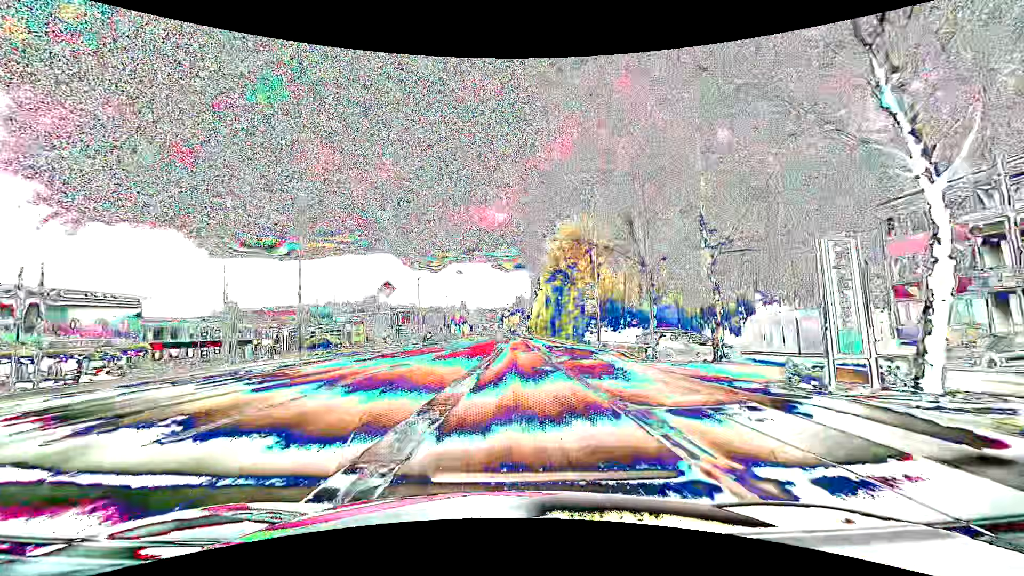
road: tertiary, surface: asphalt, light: Day
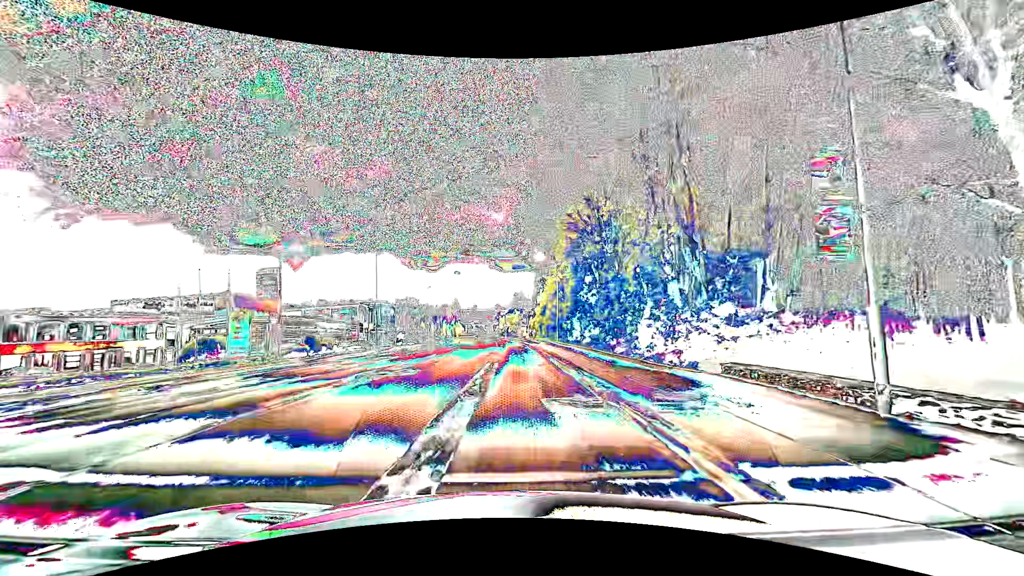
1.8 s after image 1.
(+0.1, +22.8) m; +1°
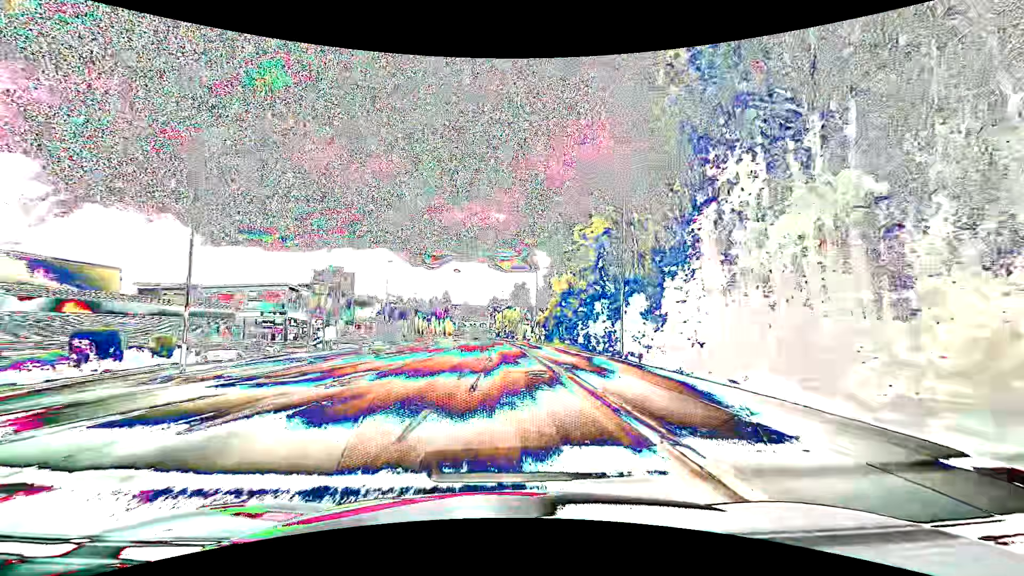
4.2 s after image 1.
(+0.1, +30.4) m; -1°
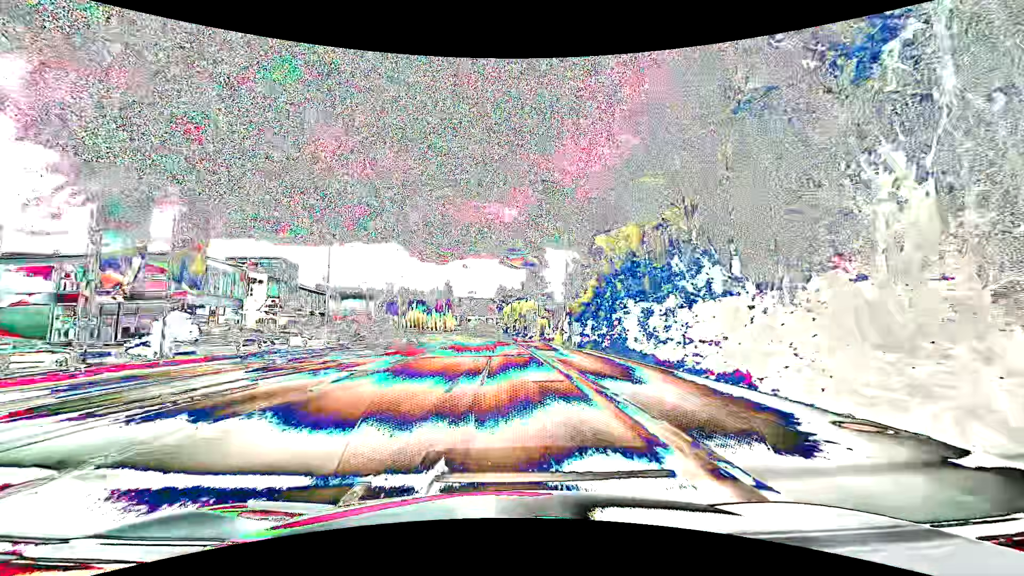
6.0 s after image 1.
(0.0, +22.8) m; -1°
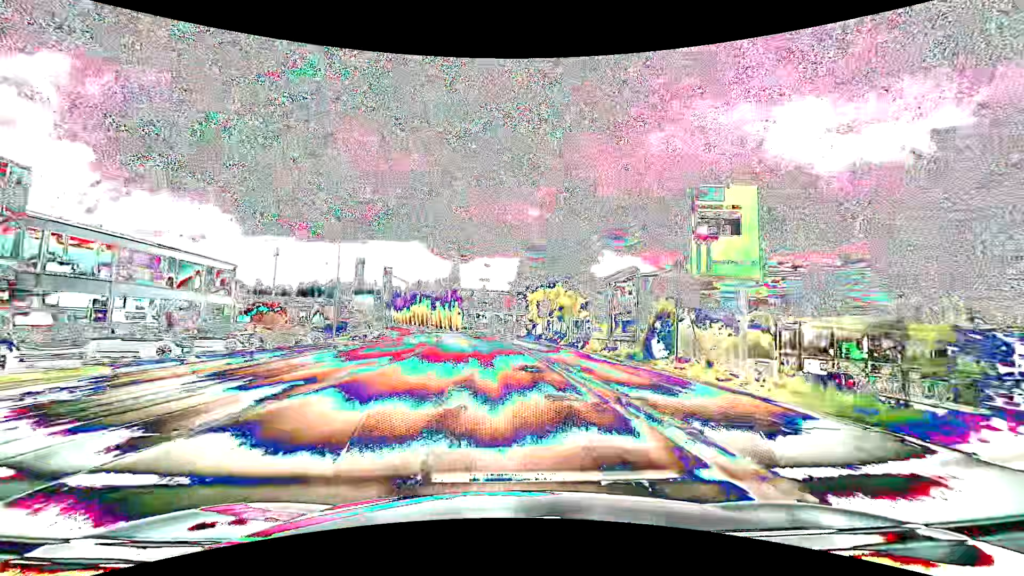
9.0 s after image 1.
(-0.6, +38.2) m; -2°
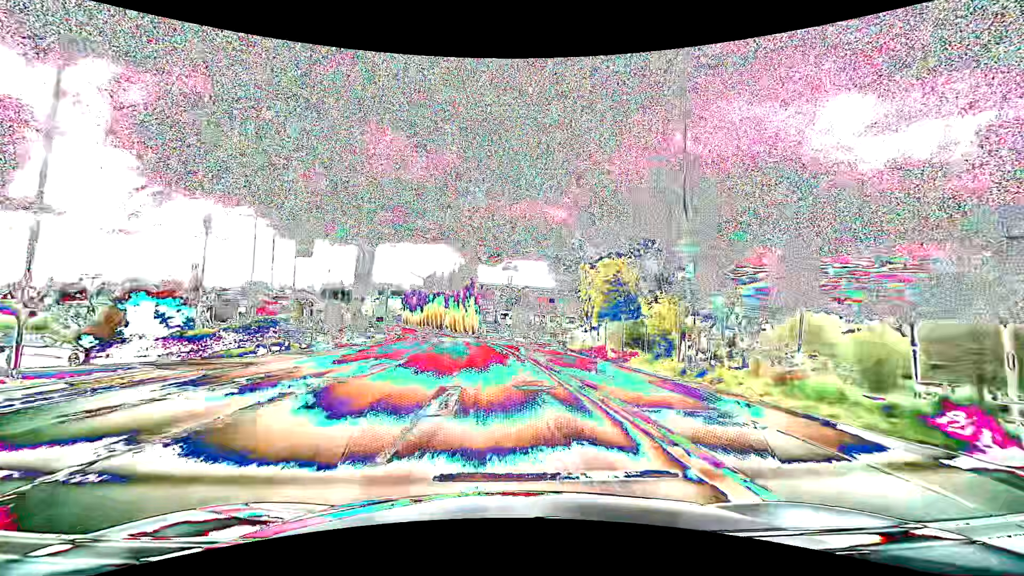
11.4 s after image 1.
(-0.7, +30.6) m; -3°
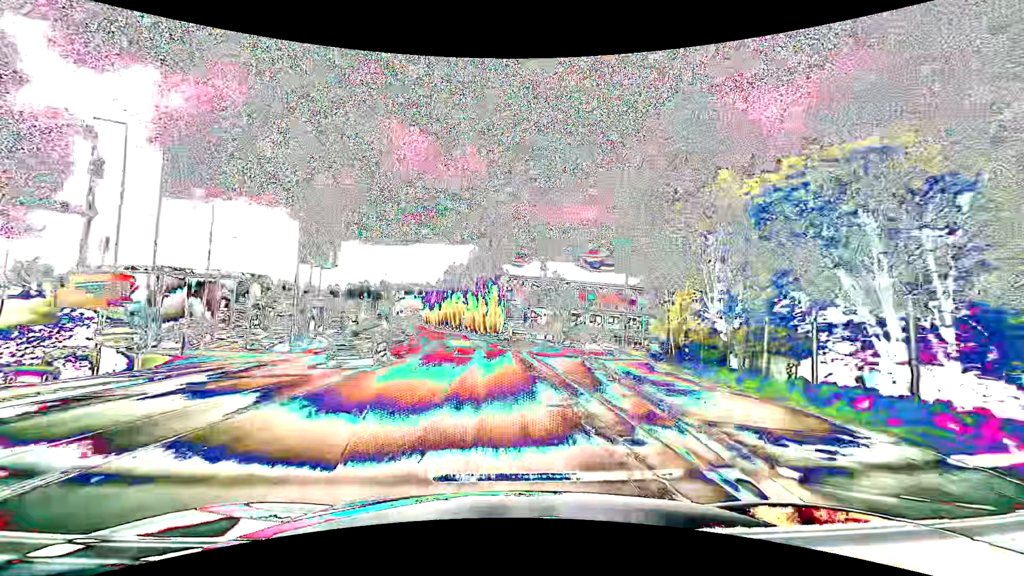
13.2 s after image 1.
(-0.6, +23.0) m; -3°
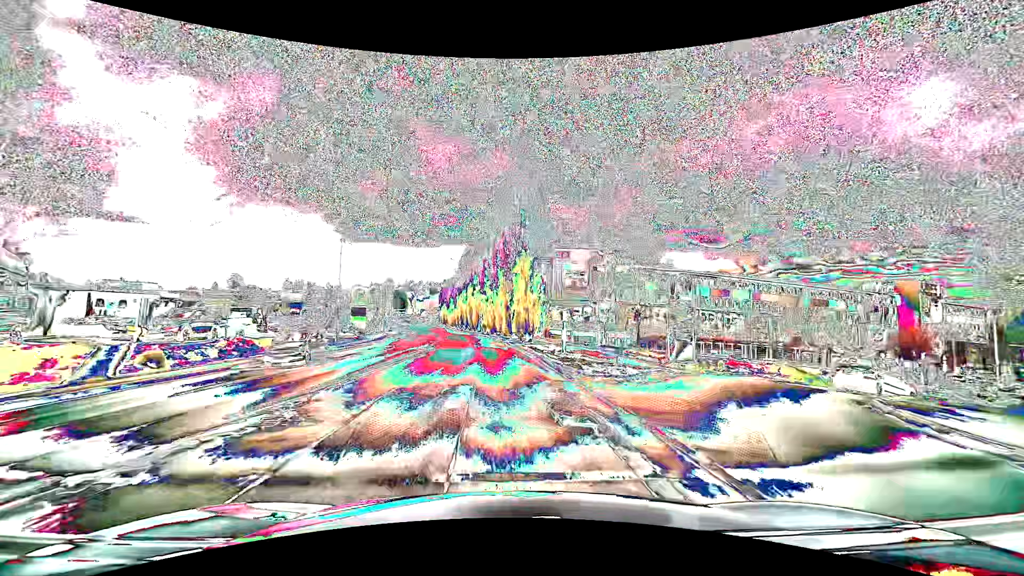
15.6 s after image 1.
(-0.9, +30.6) m; -3°
(0, +10) (0, +20) (-1, +30) (-2, +40) (-3, +50) (-4, +60) (-5, +70) (-7, +80) (-8, +90) (-10, +99) m
